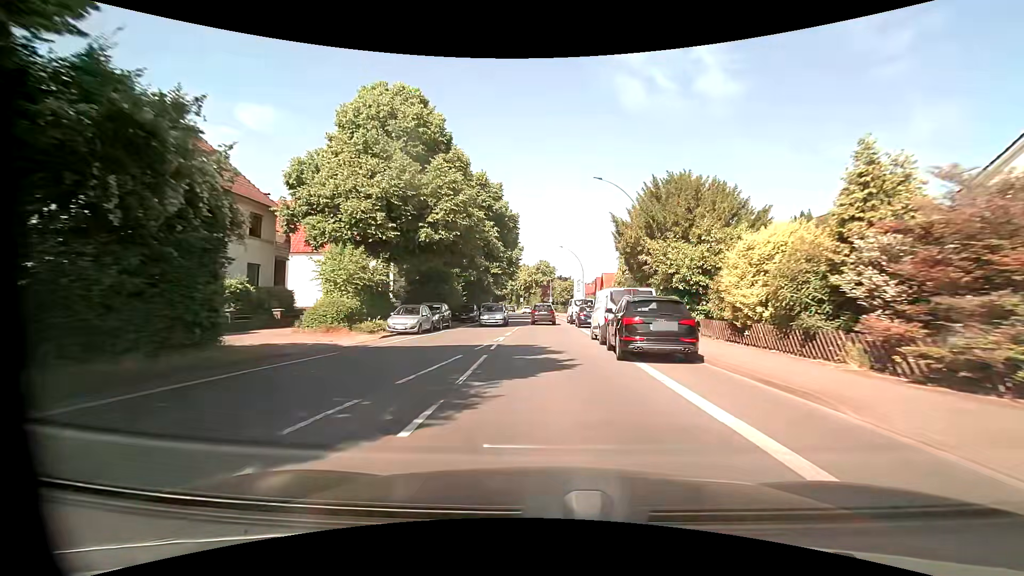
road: primary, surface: asphalt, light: Day
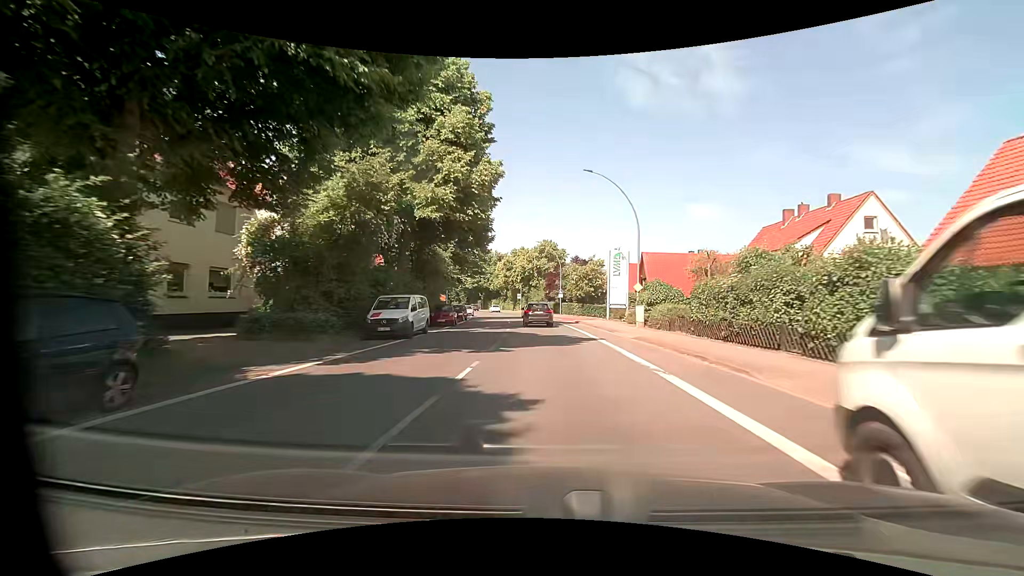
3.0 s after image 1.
(-0.2, +38.9) m; -1°
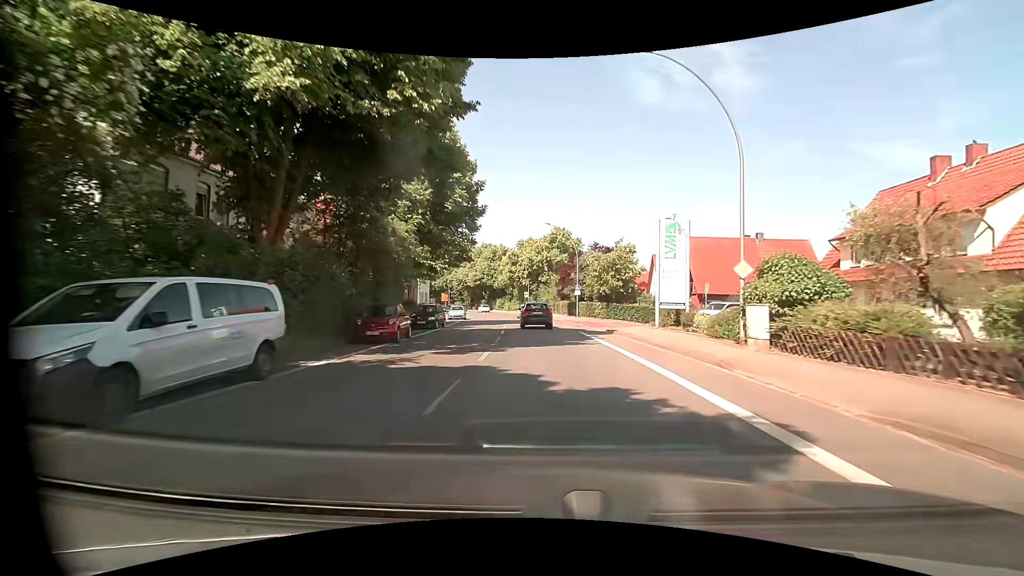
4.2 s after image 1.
(-0.1, +14.8) m; -1°
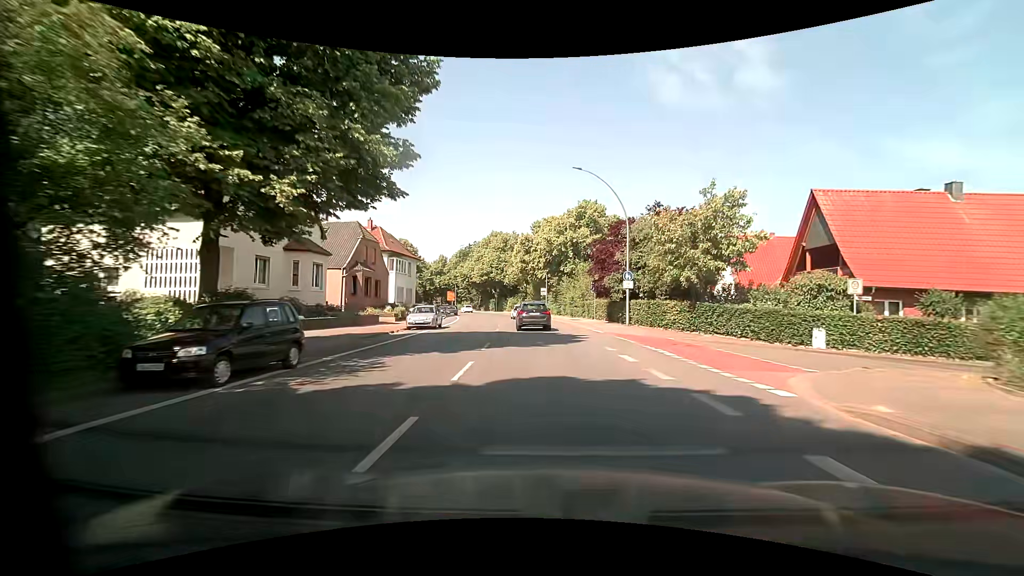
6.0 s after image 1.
(-0.3, +21.3) m; -1°
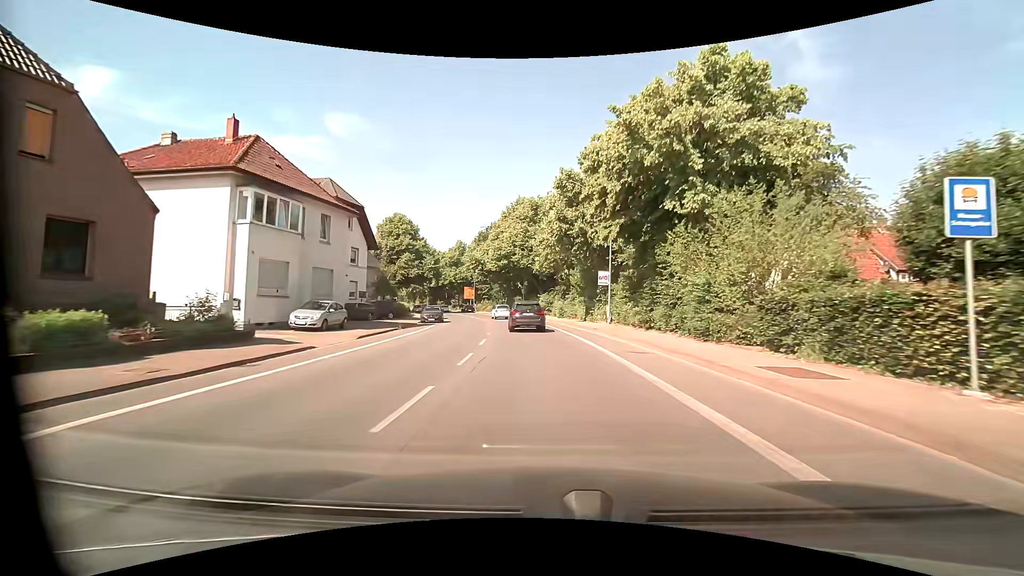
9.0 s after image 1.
(-1.5, +34.0) m; -5°
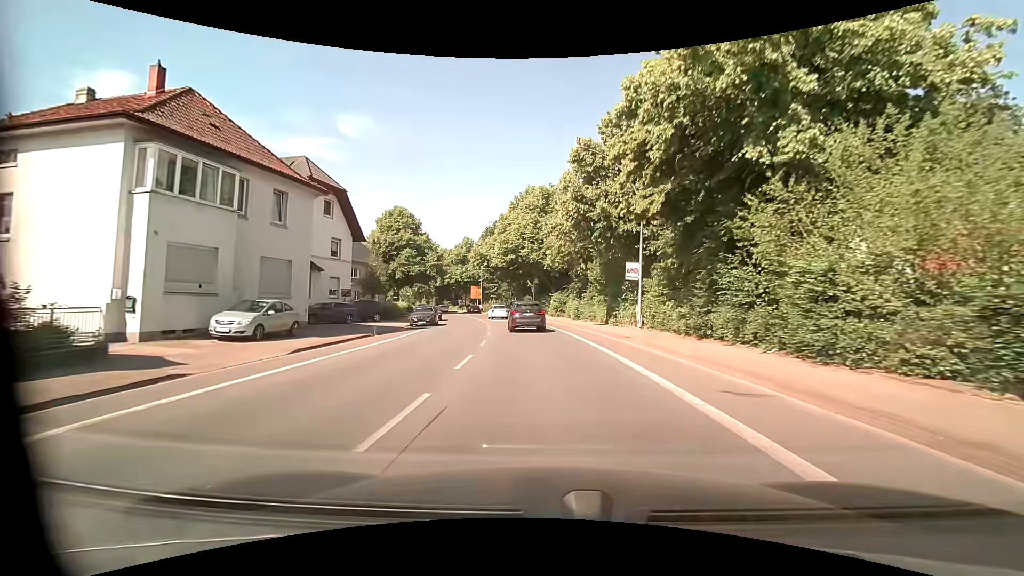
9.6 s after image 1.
(-0.1, +6.8) m; -1°
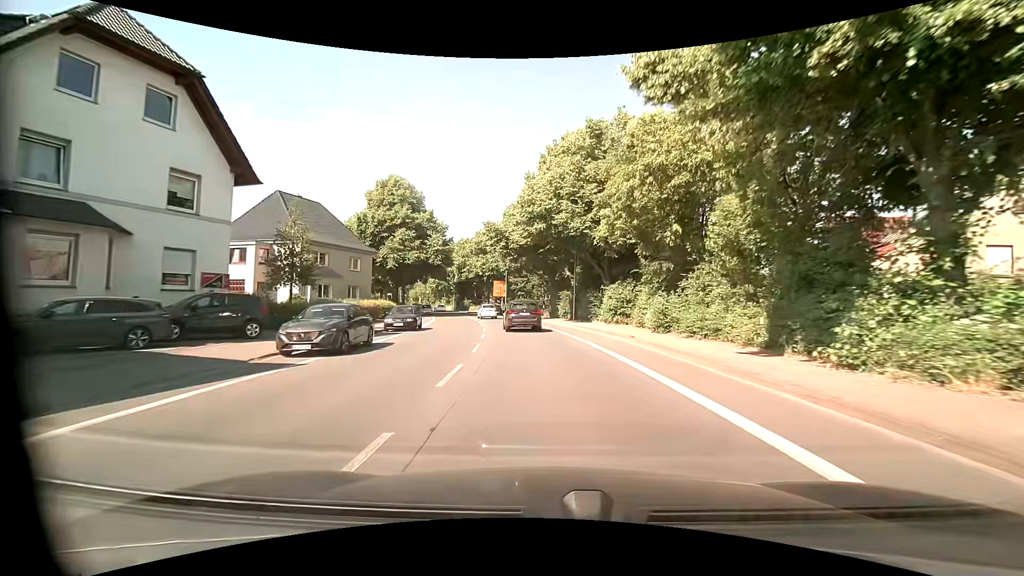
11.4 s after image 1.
(-0.7, +20.6) m; -4°
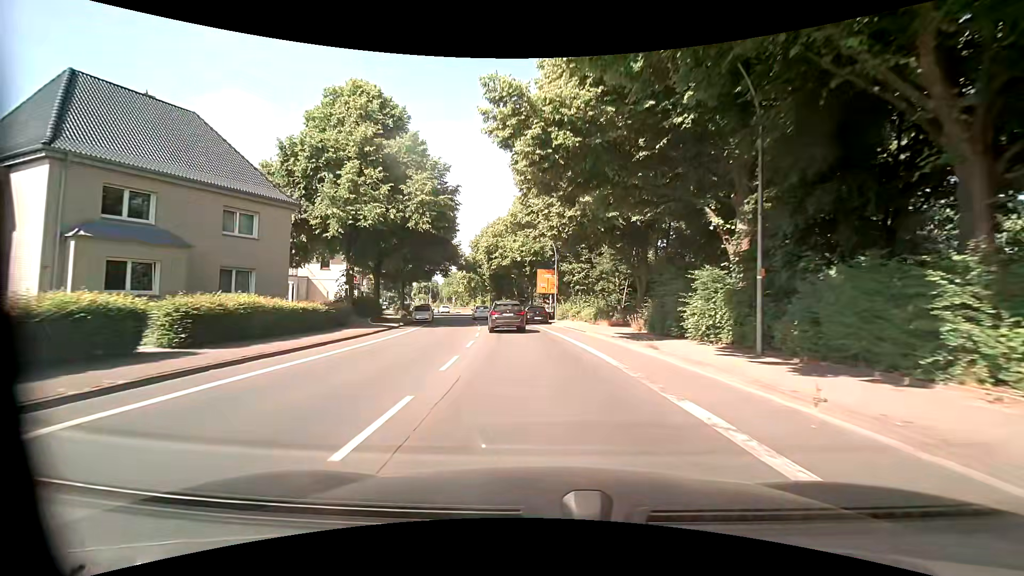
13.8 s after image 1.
(-1.4, +28.3) m; -7°
(0, +10) (-1, +20) (-2, +30) (-3, +40) (-5, +50) (-7, +59) (-10, +69) (-13, +79) (-16, +88) (-20, +97) m
